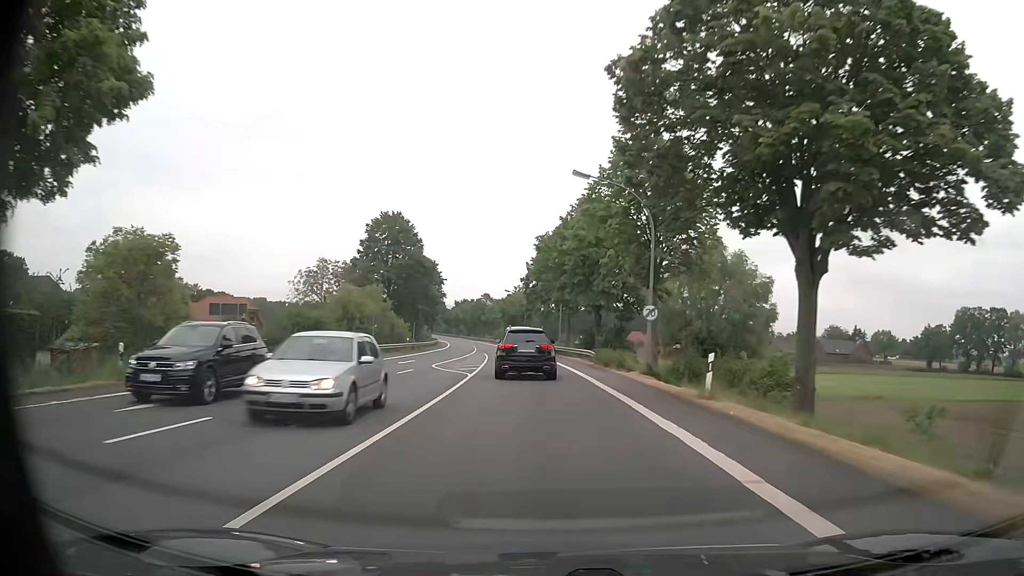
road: primary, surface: asphalt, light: Day
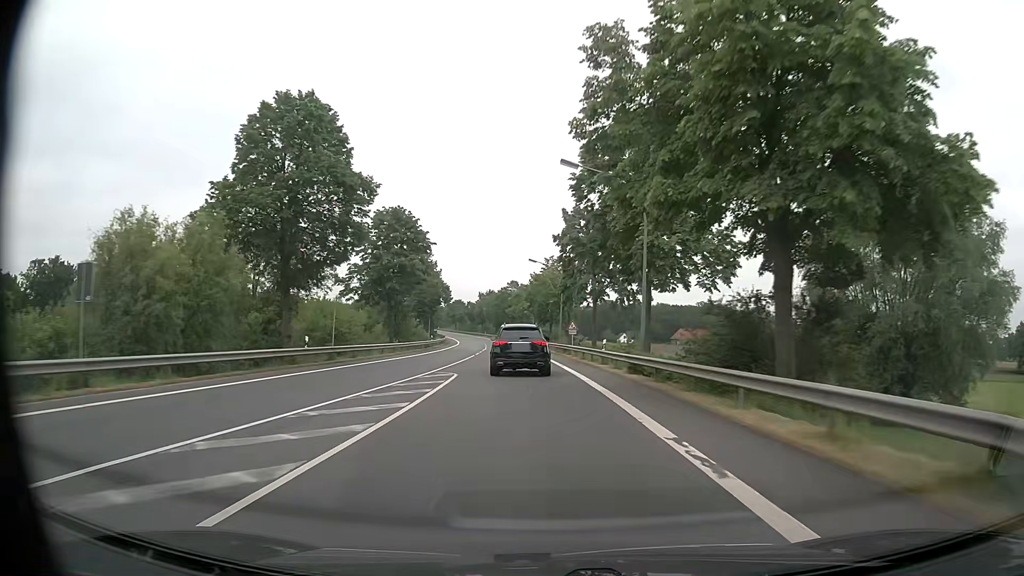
(-0.9, +36.2) m; -3°
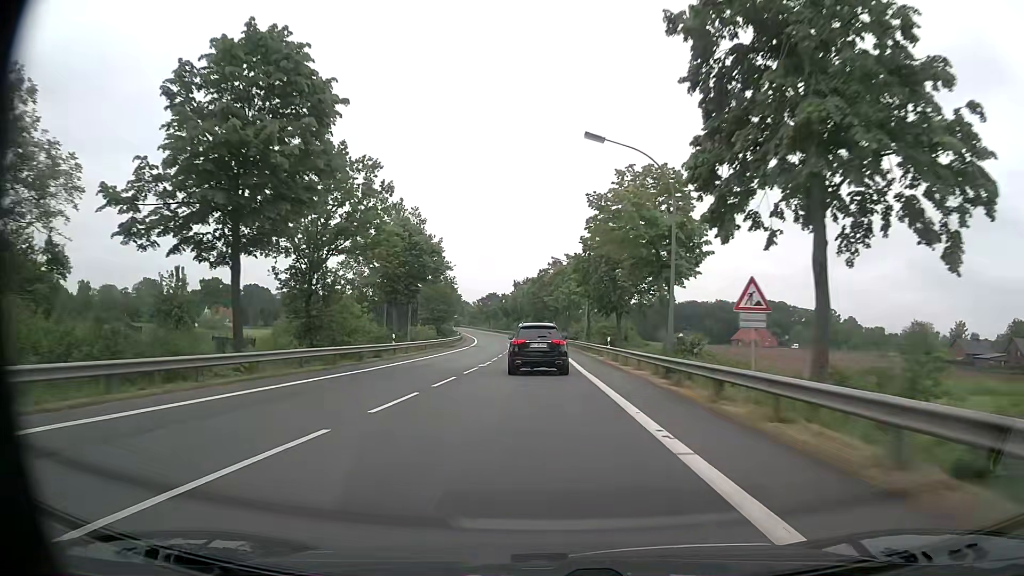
(-1.3, +38.1) m; -4°
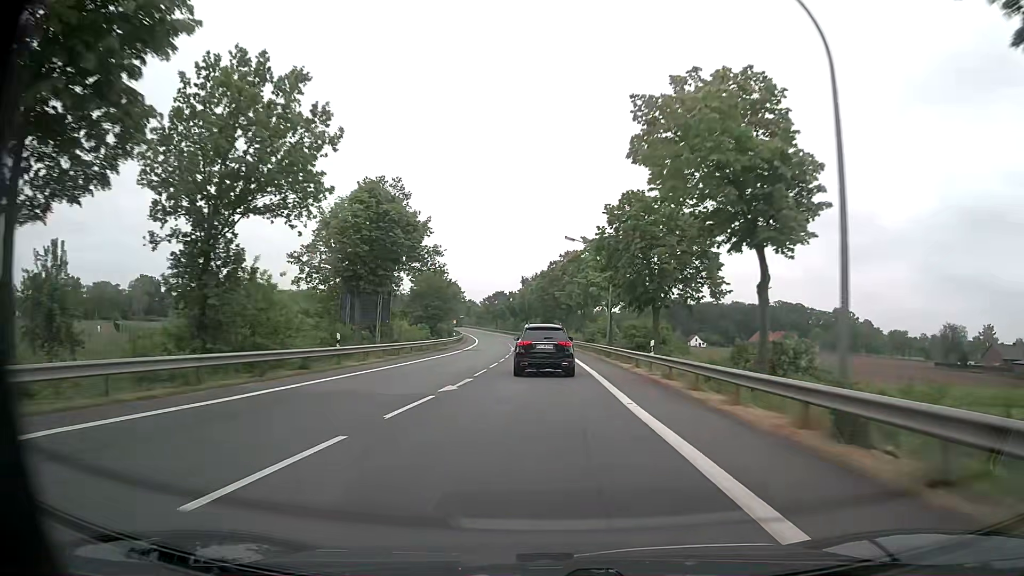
(-0.1, +12.8) m; -1°
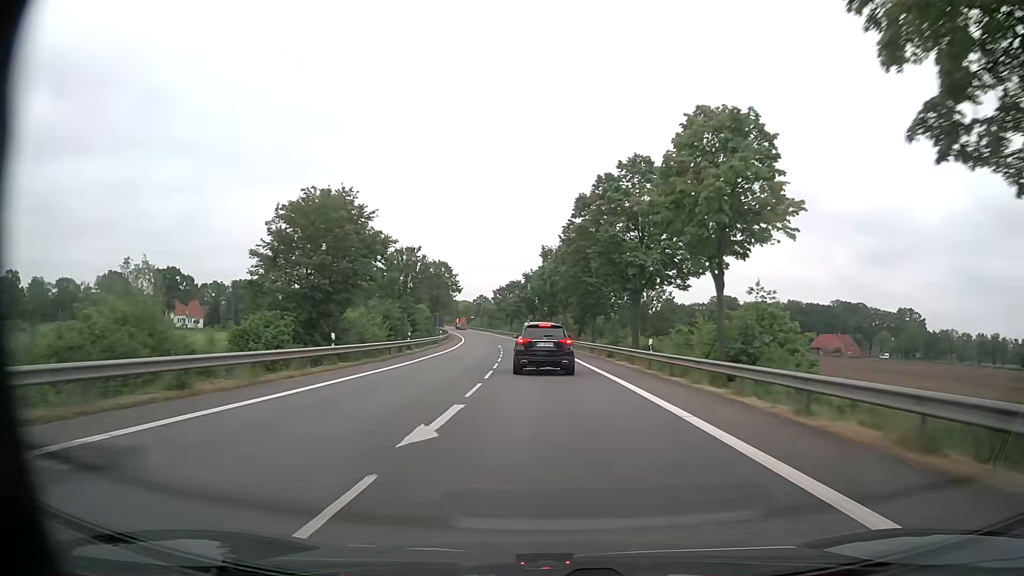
(-1.0, +50.3) m; -2°
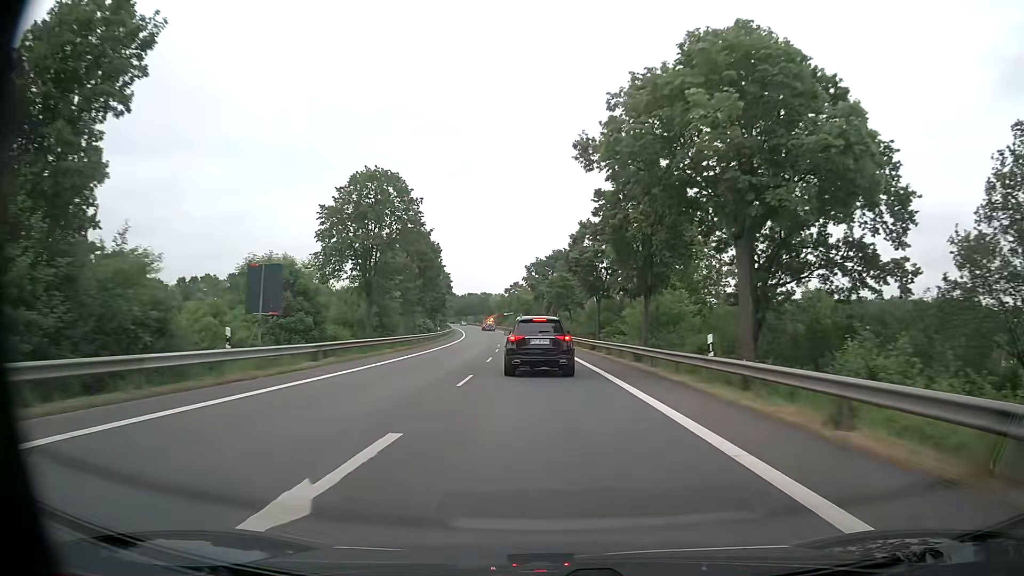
(-2.0, +57.9) m; -4°
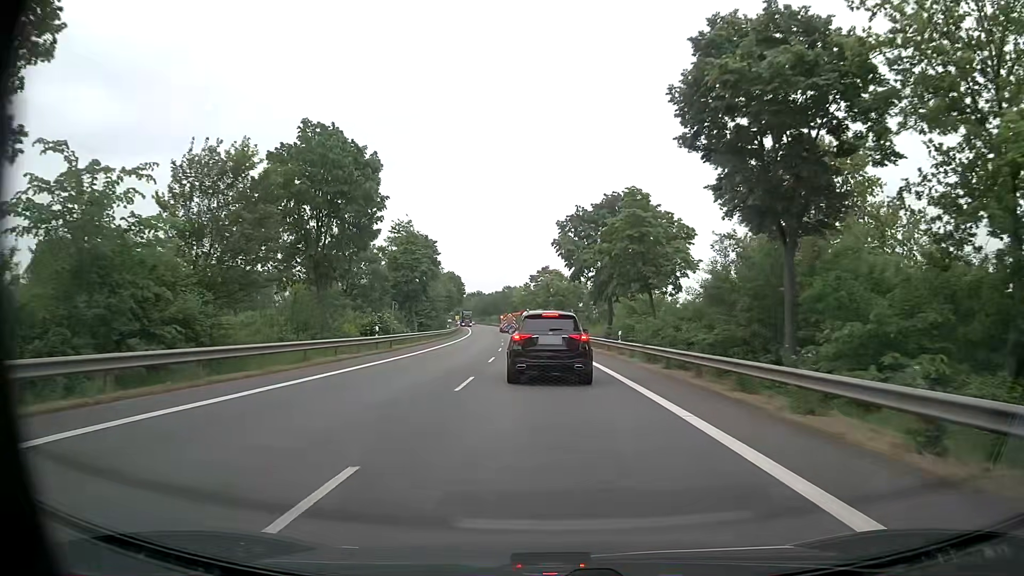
(-1.0, +37.5) m; -3°
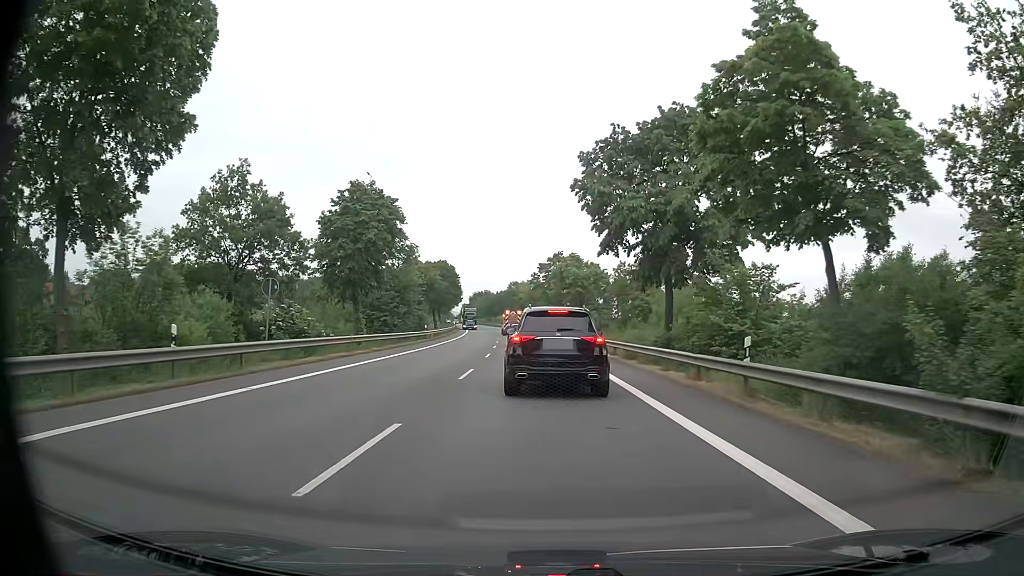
(-0.1, +20.6) m; -1°
(0, +10) (0, +20) (0, +30) (-1, +40) (-1, +50) (-3, +60) (-5, +70) (-7, +79) (-8, +89) (-10, +99) m
